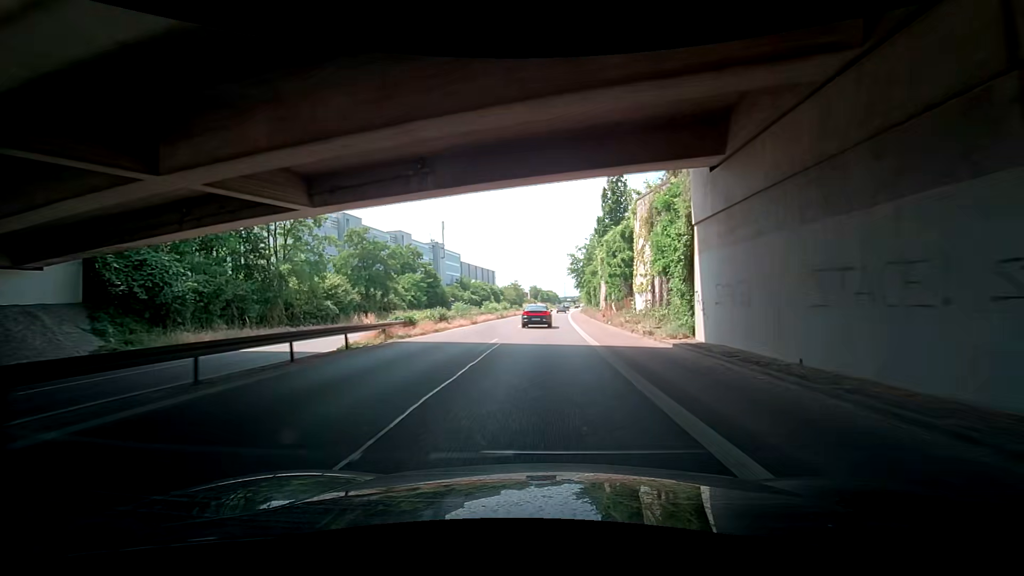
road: trunk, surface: asphalt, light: Day
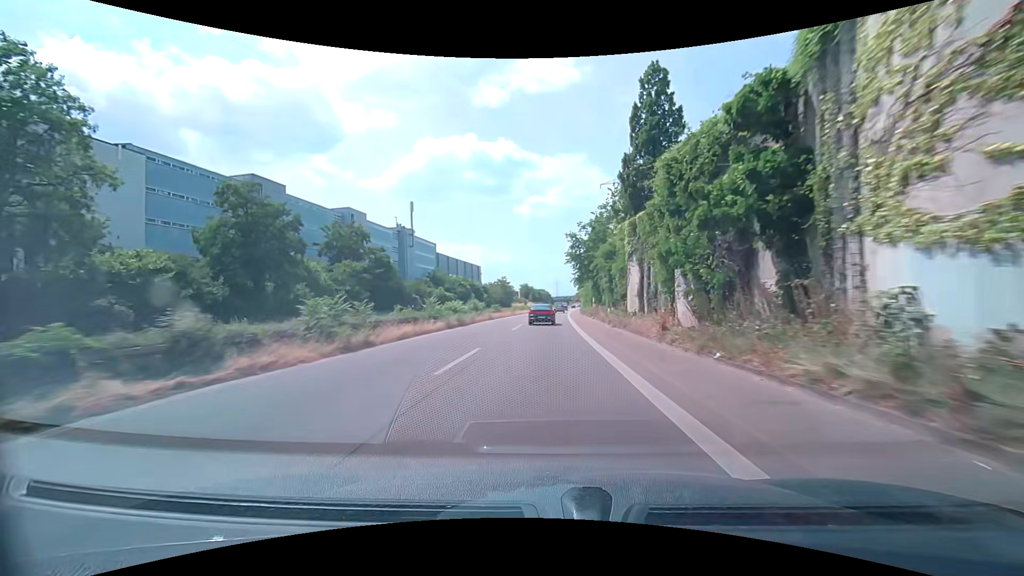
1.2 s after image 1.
(+0.6, +23.2) m; +2°
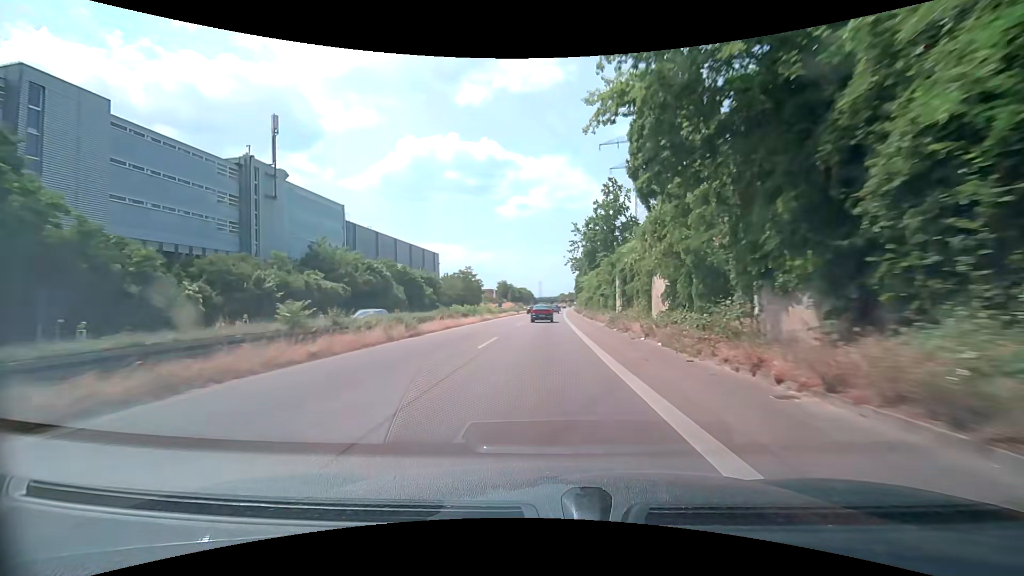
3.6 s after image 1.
(+0.2, +47.9) m; +1°
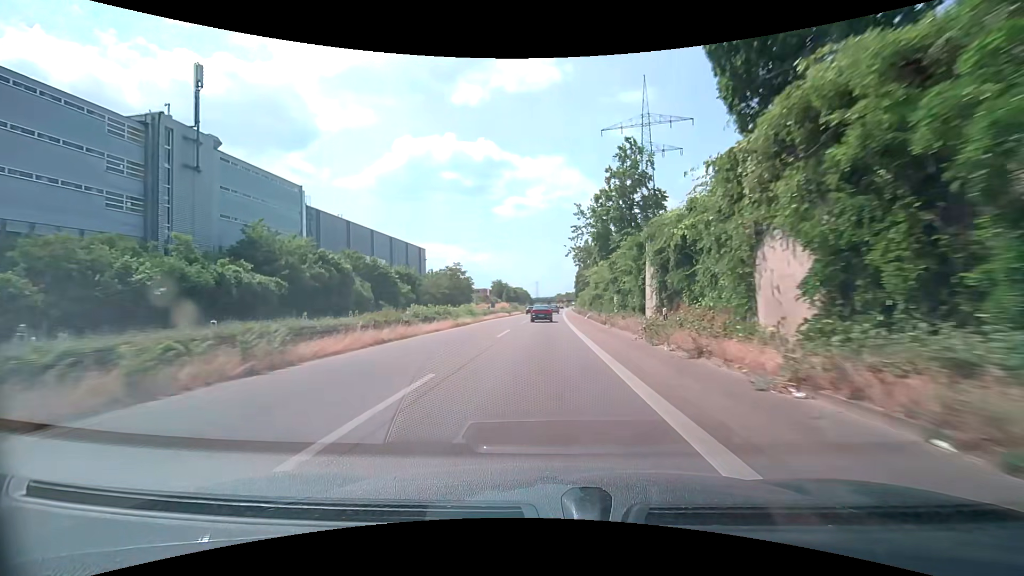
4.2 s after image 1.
(0.0, +12.2) m; 0°
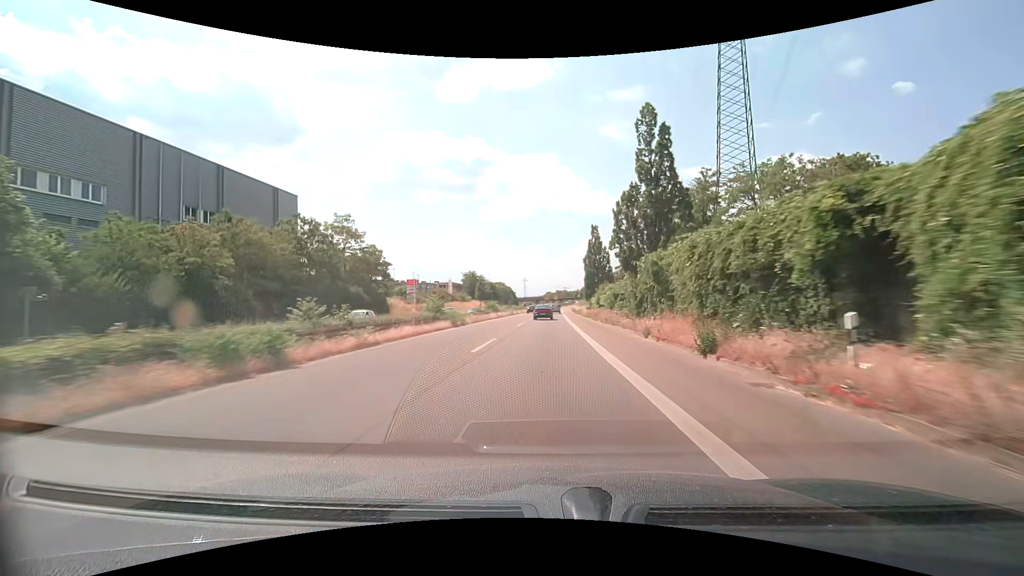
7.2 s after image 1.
(+0.7, +61.5) m; +1°
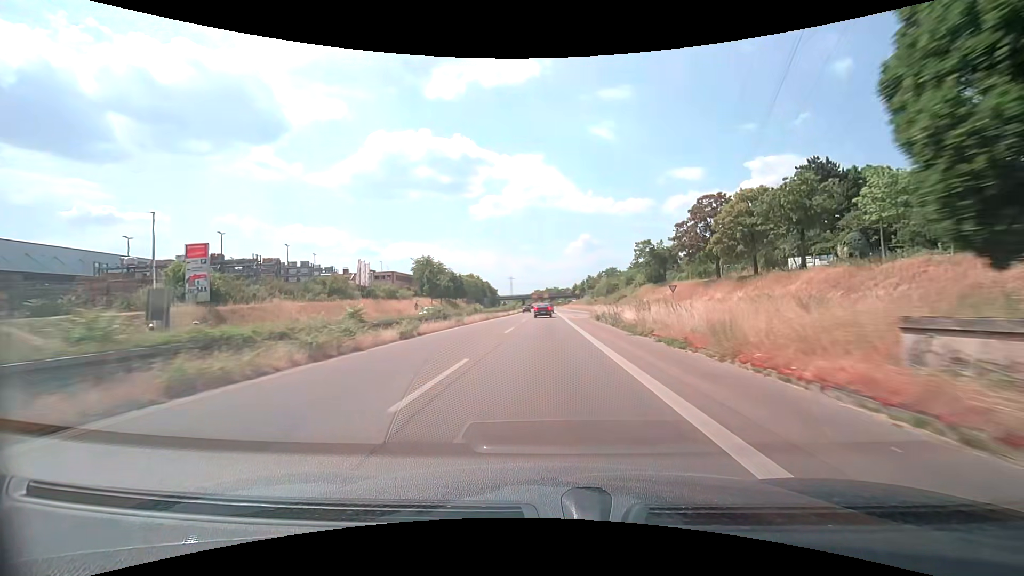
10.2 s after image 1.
(+0.6, +62.1) m; +1°
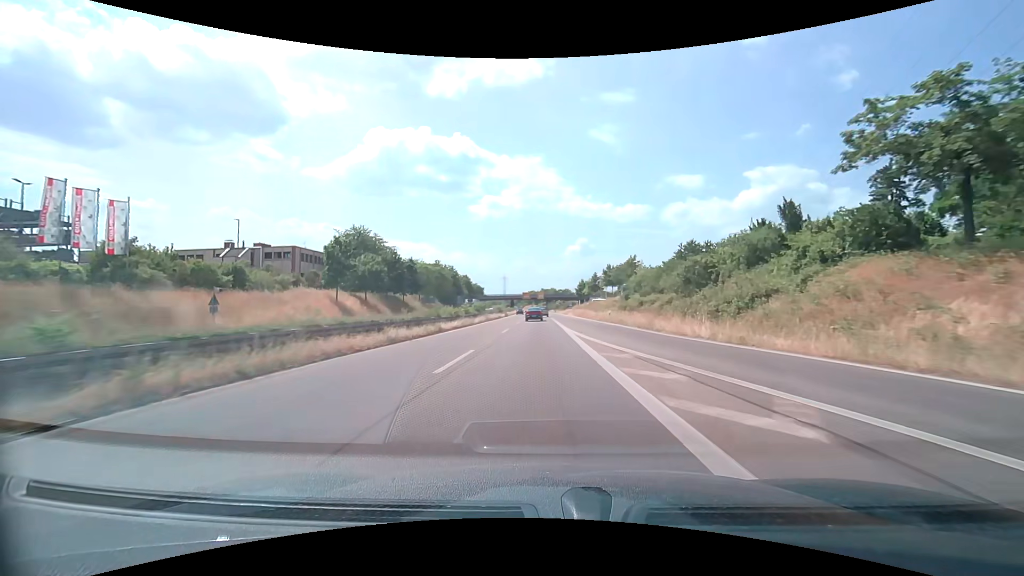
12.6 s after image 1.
(+0.3, +49.9) m; 0°
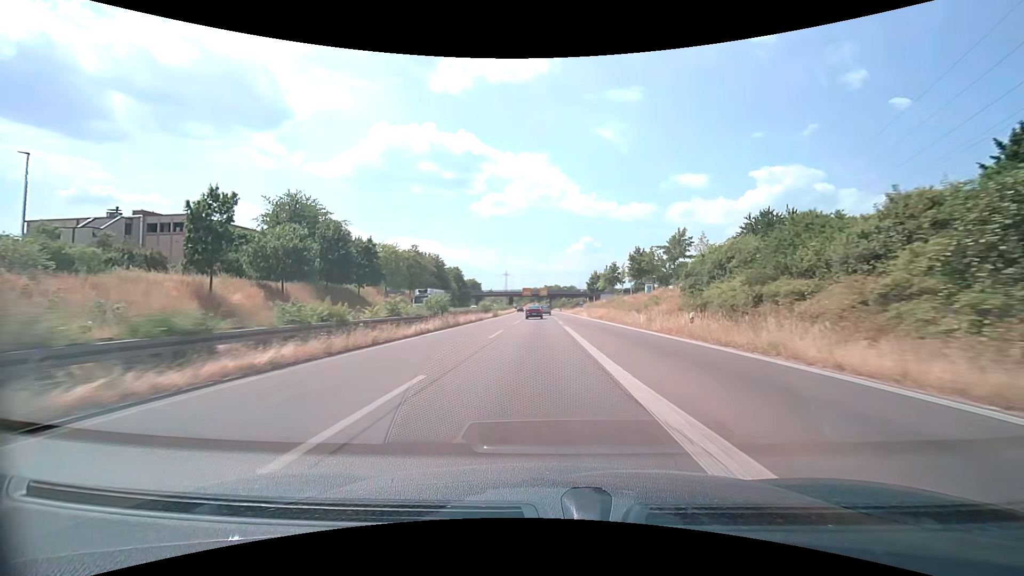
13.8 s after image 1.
(0.0, +25.0) m; 0°
(0, +10) (0, +20) (0, +30) (0, +40) (0, +50) (0, +60) (0, +70) (-1, +80) (-1, +90) (-1, +100) m
